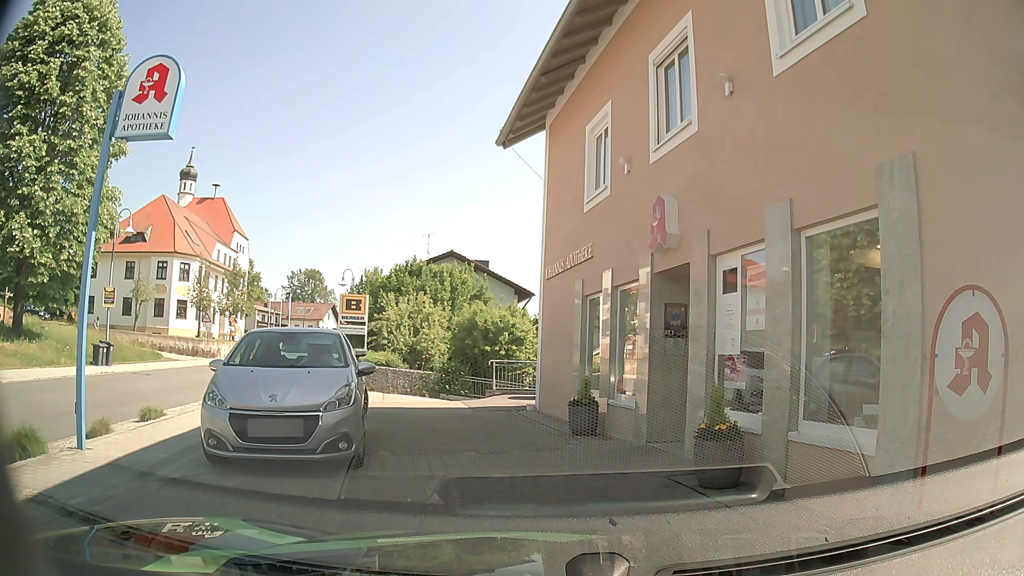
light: Day
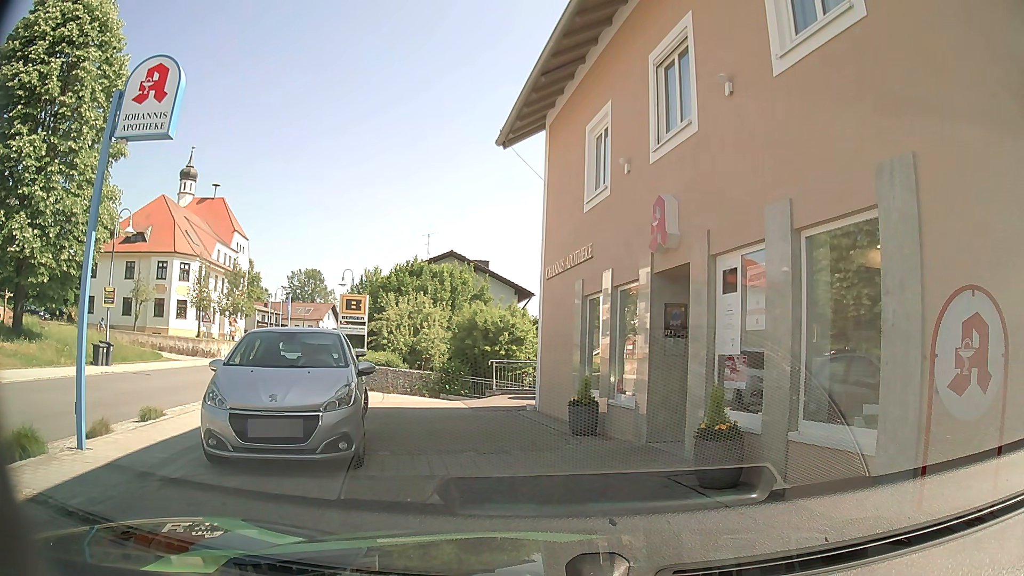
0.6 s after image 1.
(0.0, 0.0) m; 0°
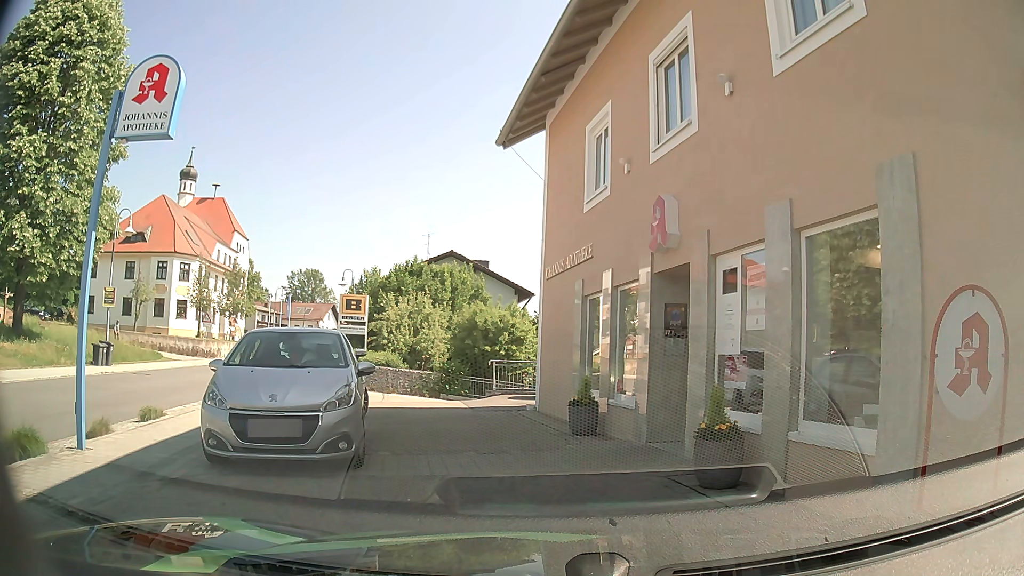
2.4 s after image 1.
(0.0, 0.0) m; 0°
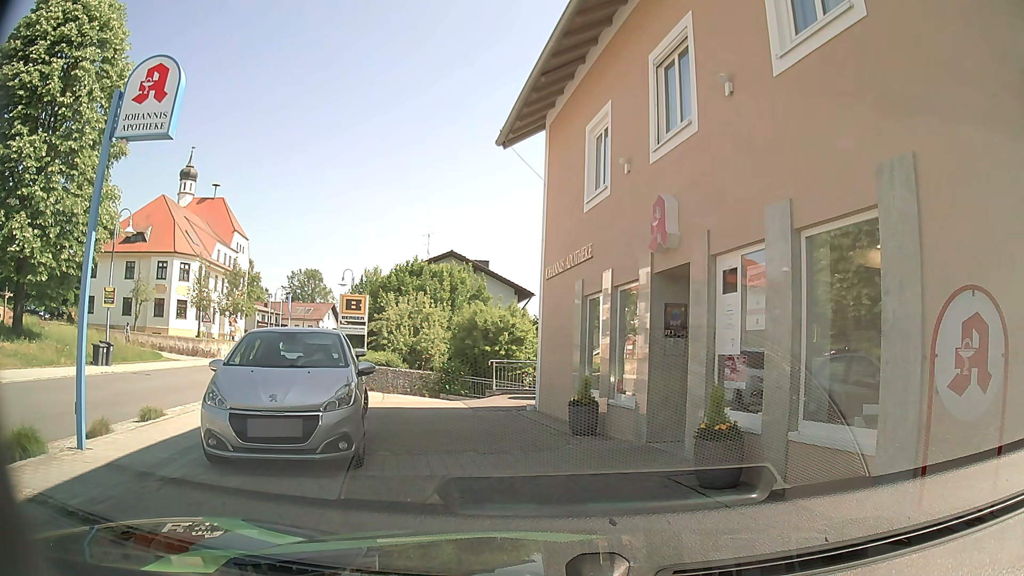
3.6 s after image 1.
(0.0, 0.0) m; 0°
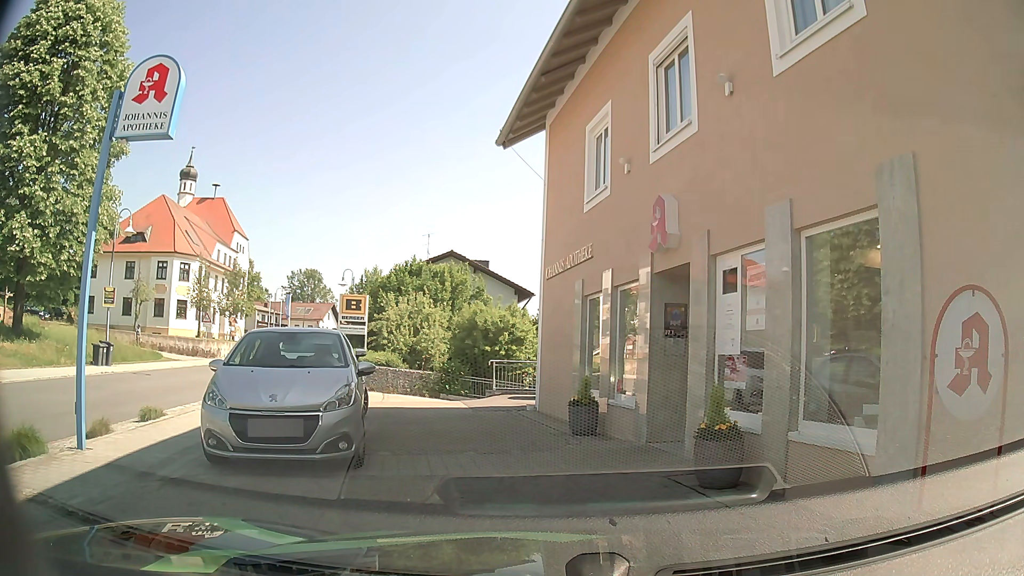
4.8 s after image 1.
(0.0, 0.0) m; 0°
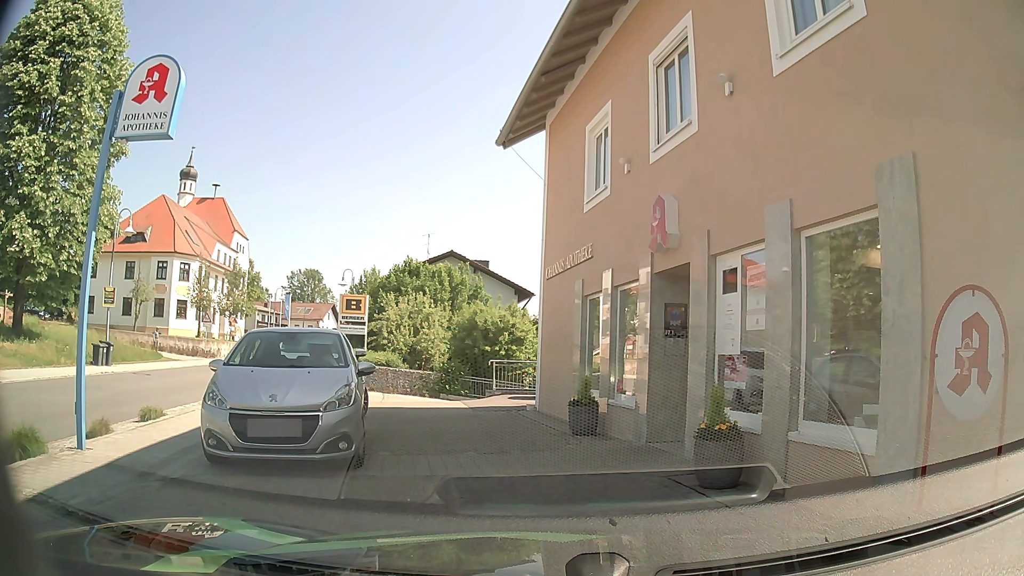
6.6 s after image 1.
(0.0, 0.0) m; 0°
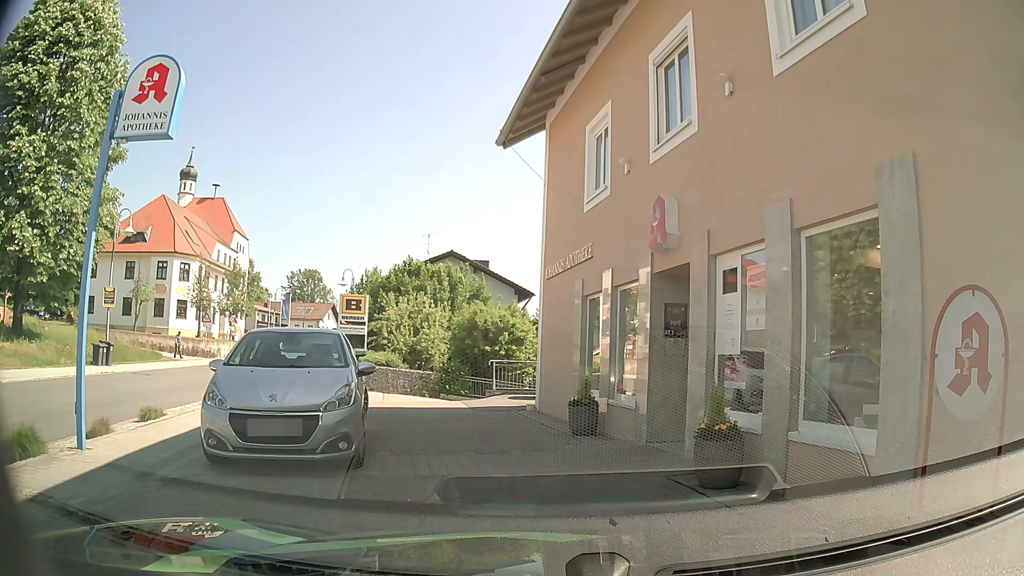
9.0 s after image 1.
(0.0, 0.0) m; 0°
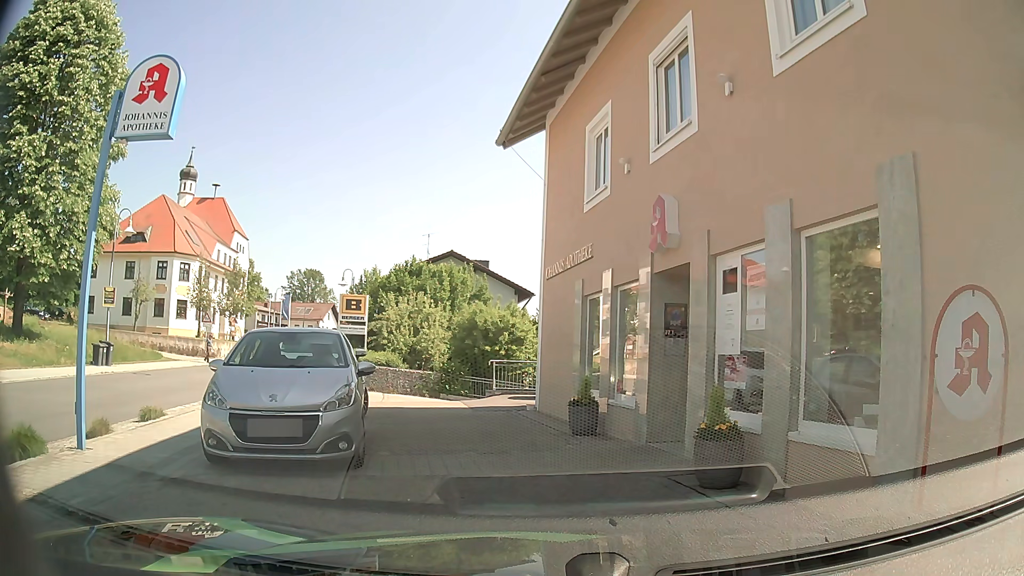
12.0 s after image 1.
(0.0, 0.0) m; 0°
